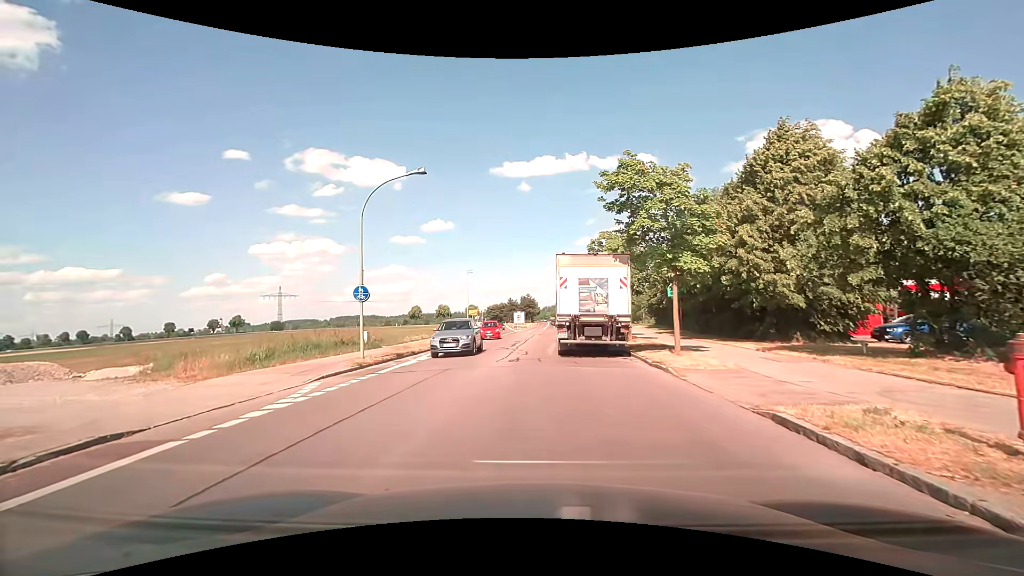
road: tertiary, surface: asphalt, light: Day
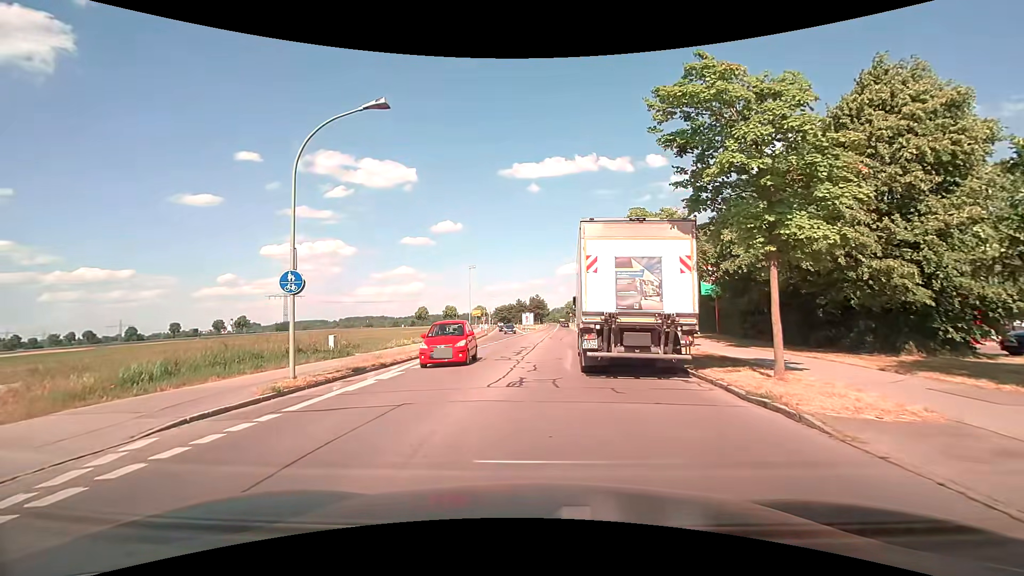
(-0.1, +6.2) m; -1°
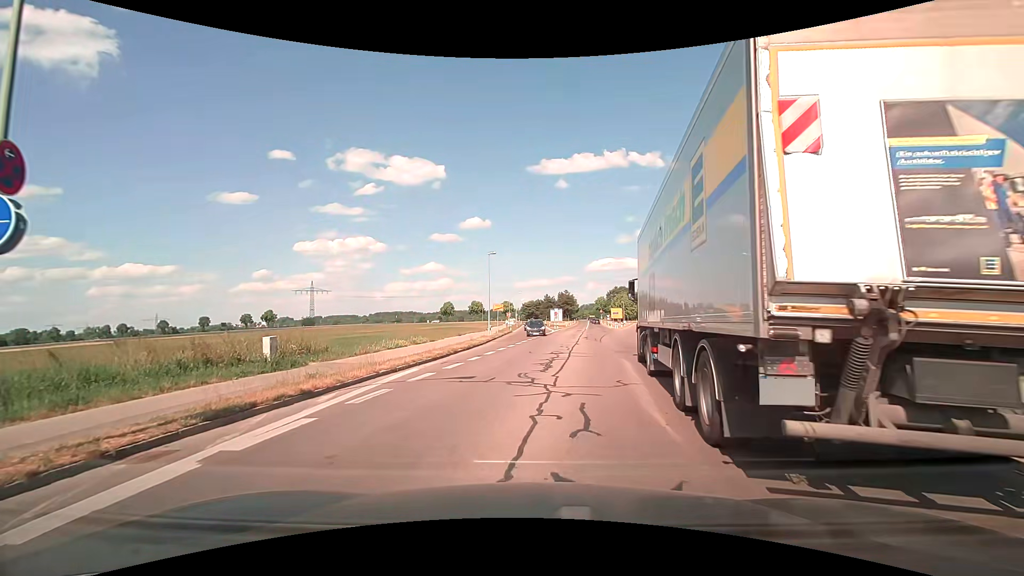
(-0.2, +8.2) m; -3°
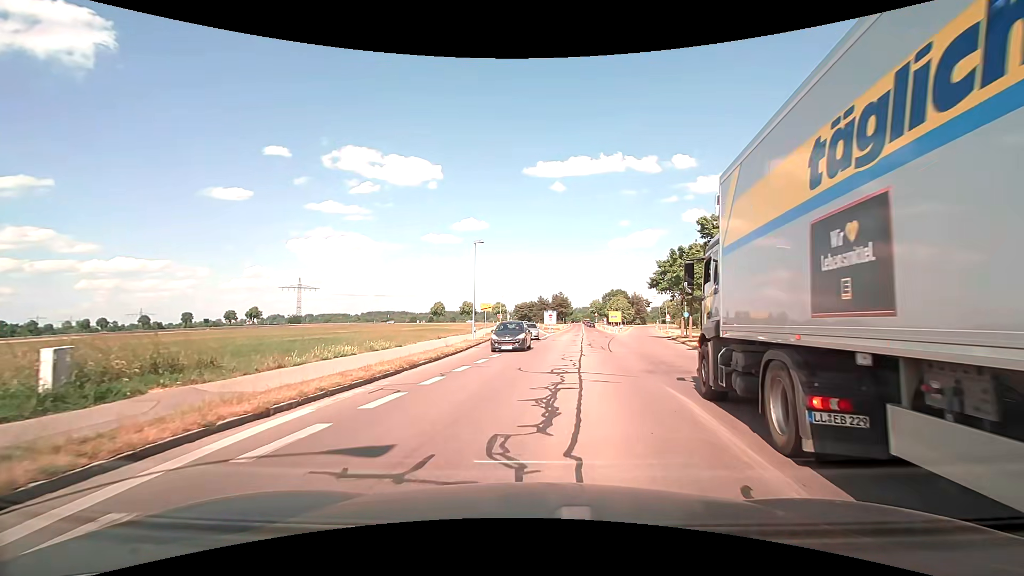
(-0.1, +6.8) m; +1°
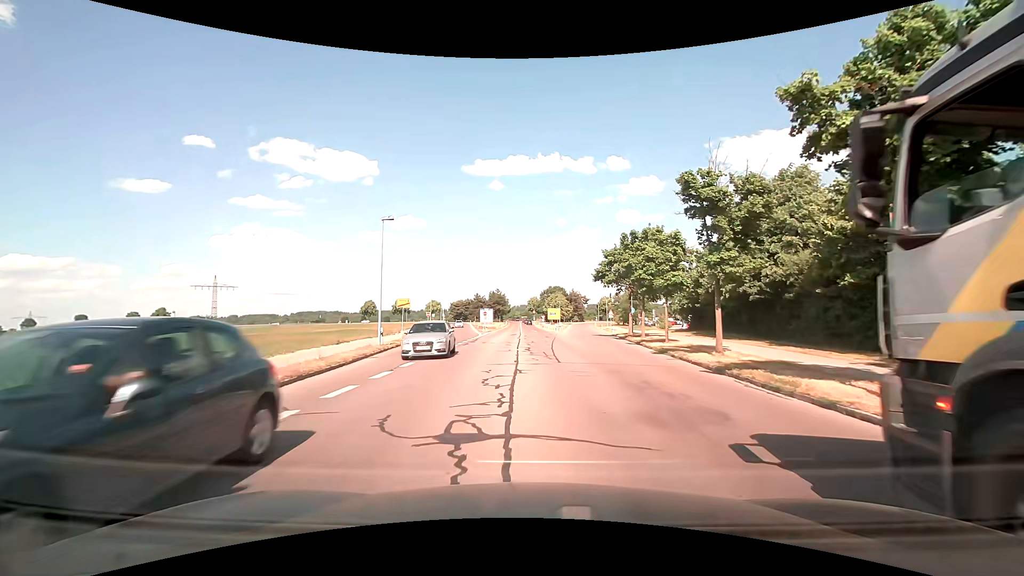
(+0.5, +7.6) m; +8°
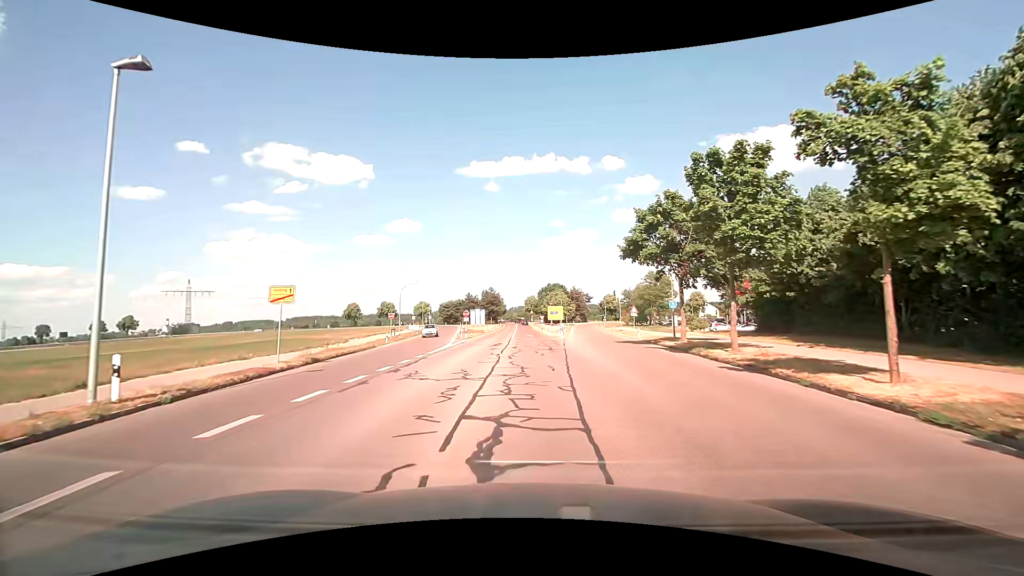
(-0.1, +18.0) m; -1°
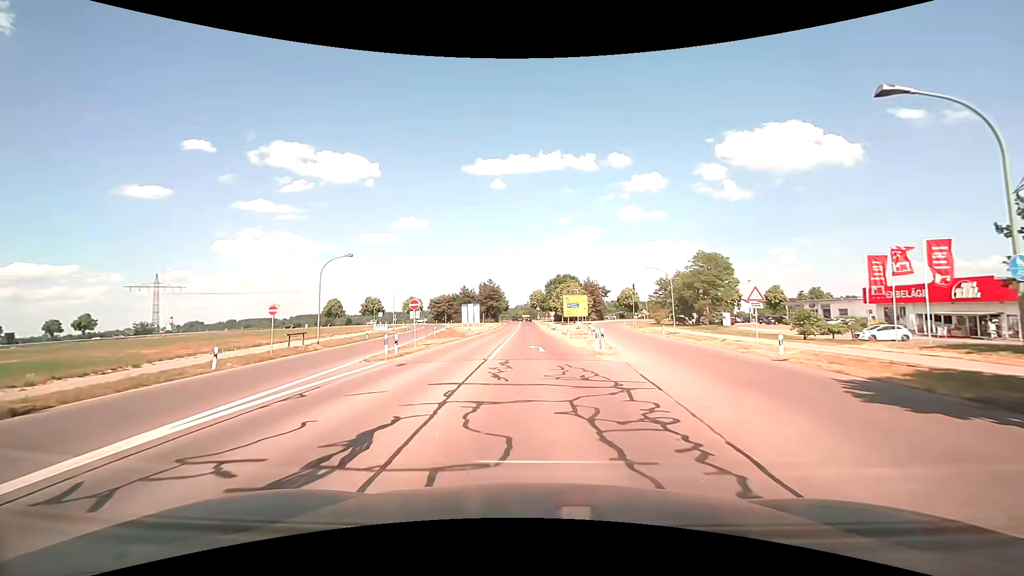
(-0.1, +26.9) m; 0°
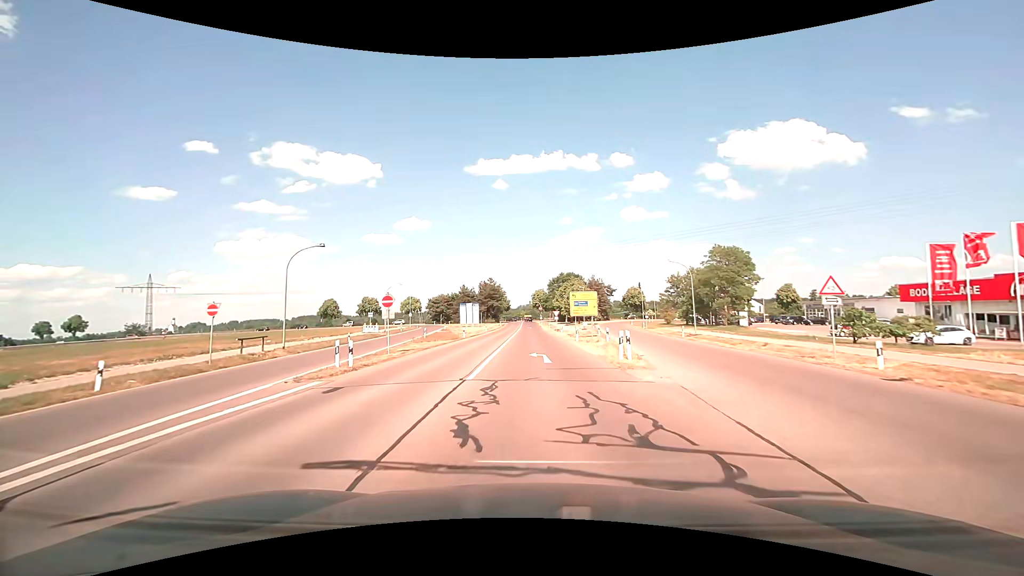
(0.0, +5.9) m; -1°
(0, +10) (0, +20) (0, +30) (0, +40) (0, +50) (0, +60) (-1, +70) (-1, +80) (-1, +90) (-1, +100) m
